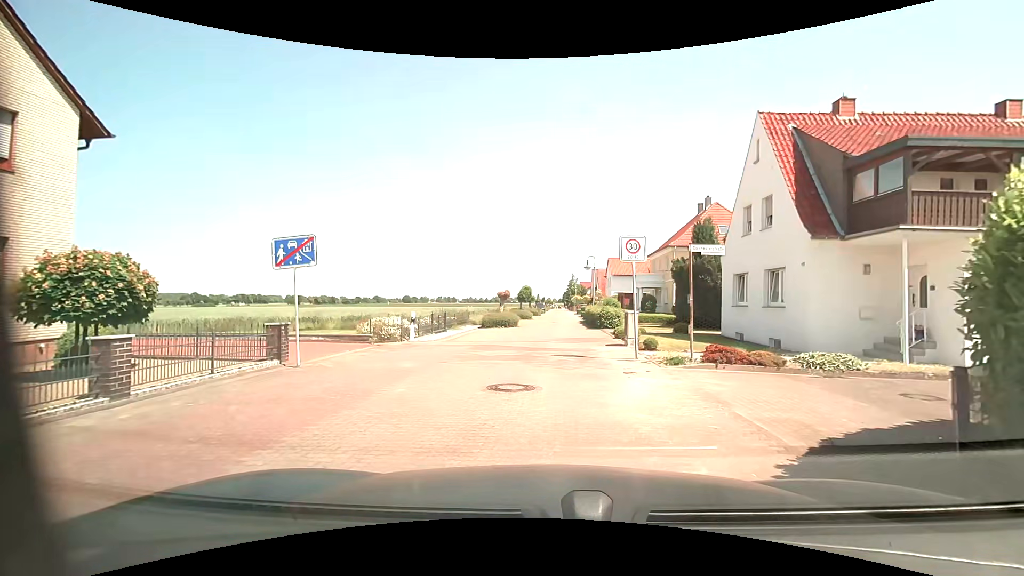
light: Day
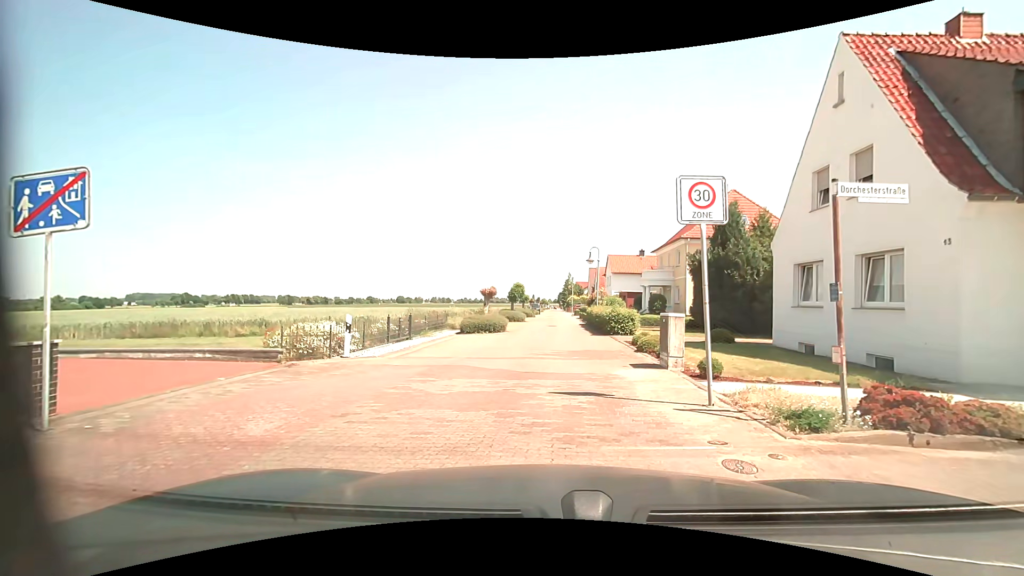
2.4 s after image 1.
(+0.2, +5.8) m; +3°
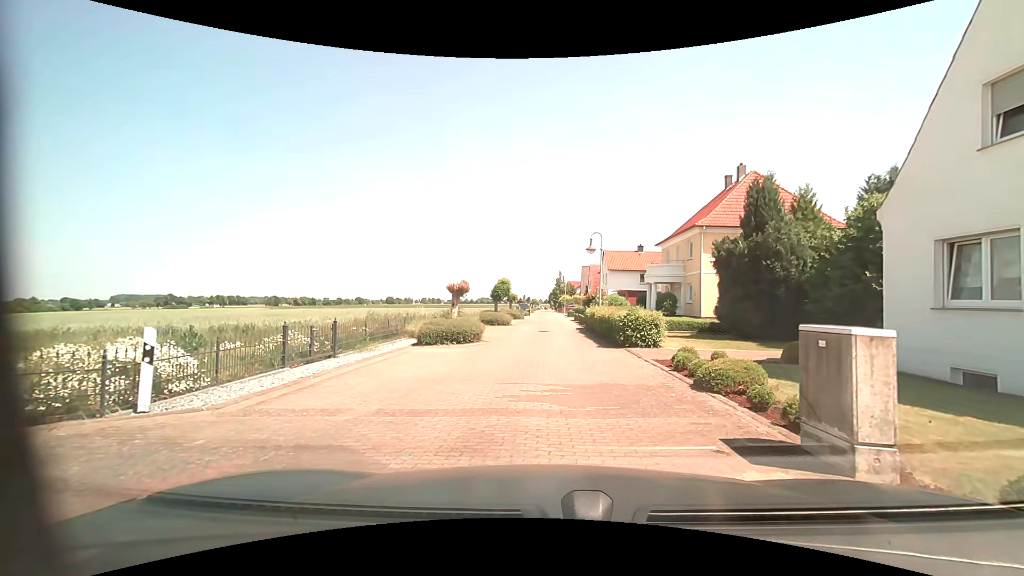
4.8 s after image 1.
(0.0, +6.4) m; 0°
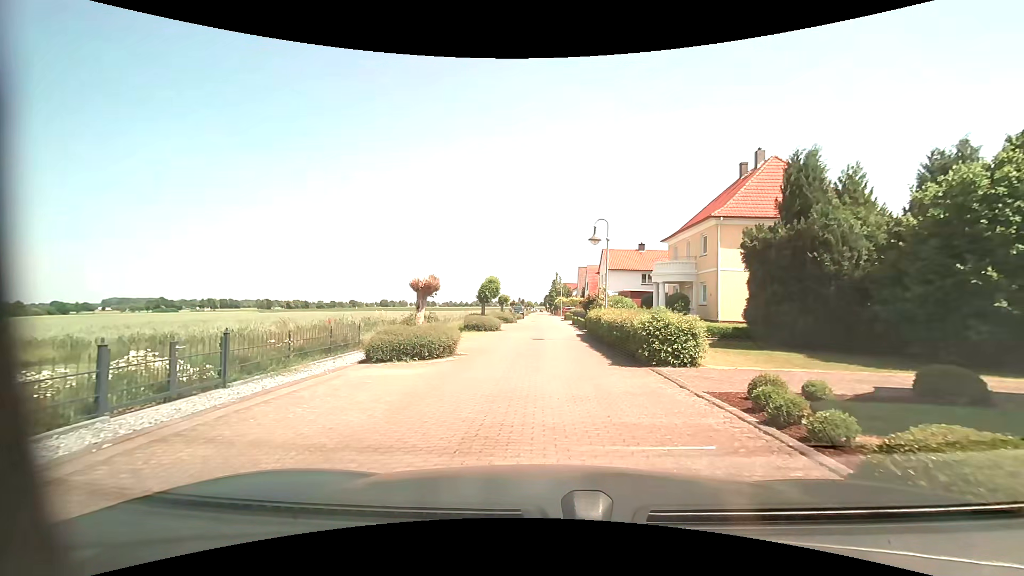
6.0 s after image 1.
(+0.1, +4.5) m; +1°
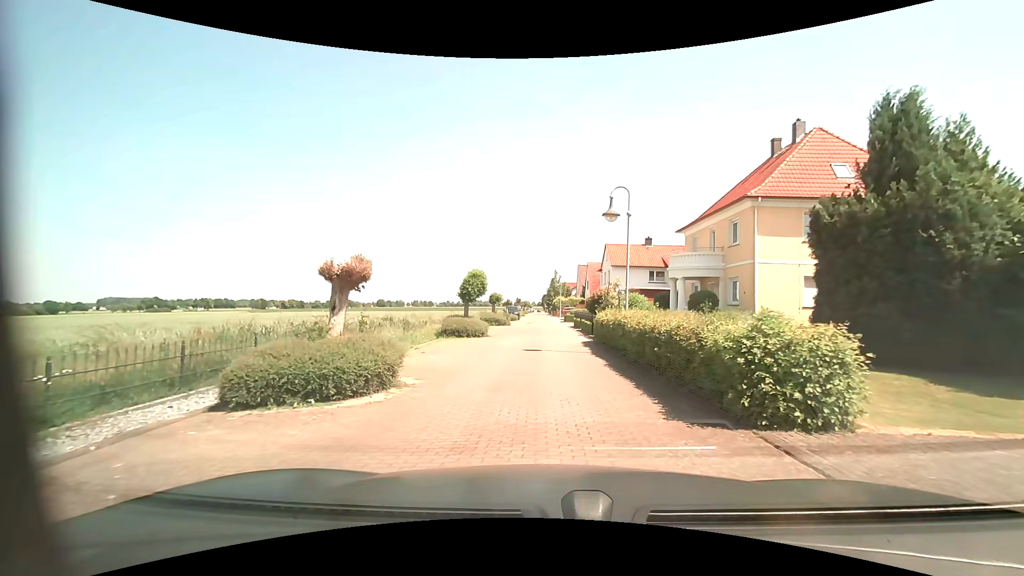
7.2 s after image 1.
(0.0, +5.6) m; 0°
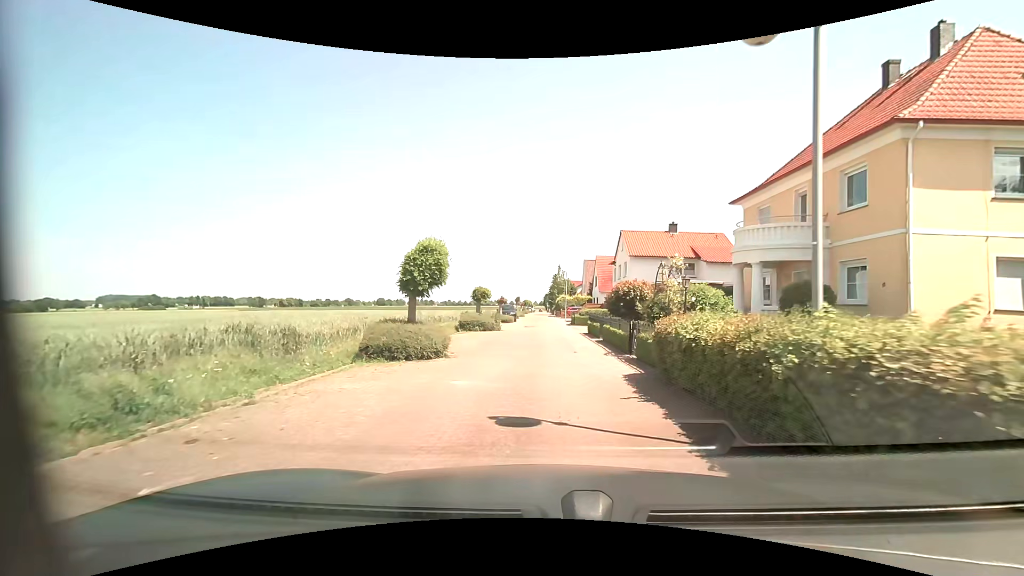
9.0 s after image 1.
(-0.1, +10.1) m; 0°
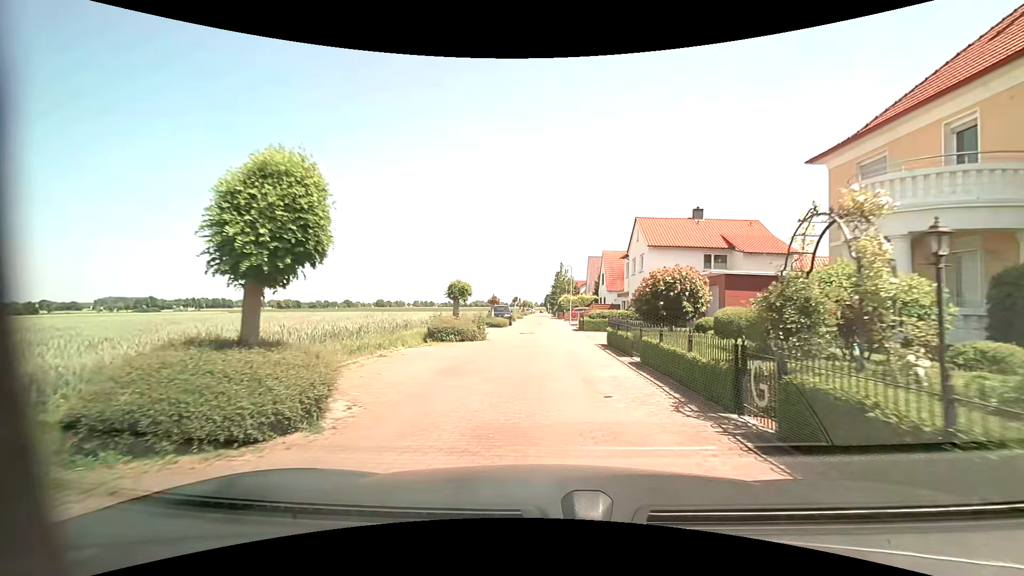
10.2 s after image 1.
(0.0, +7.6) m; -1°
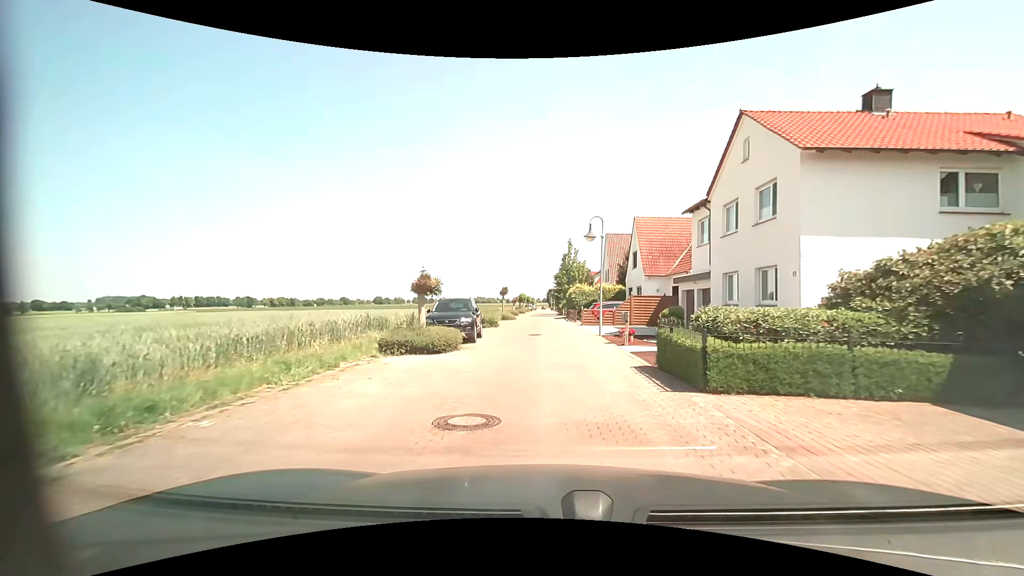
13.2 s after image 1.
(+0.1, +21.4) m; +1°
(0, +10) (0, +20) (0, +30) (-1, +40) (-1, +50) (-1, +60) (-1, +70) (-2, +80) (-2, +90) (-2, +100) m
